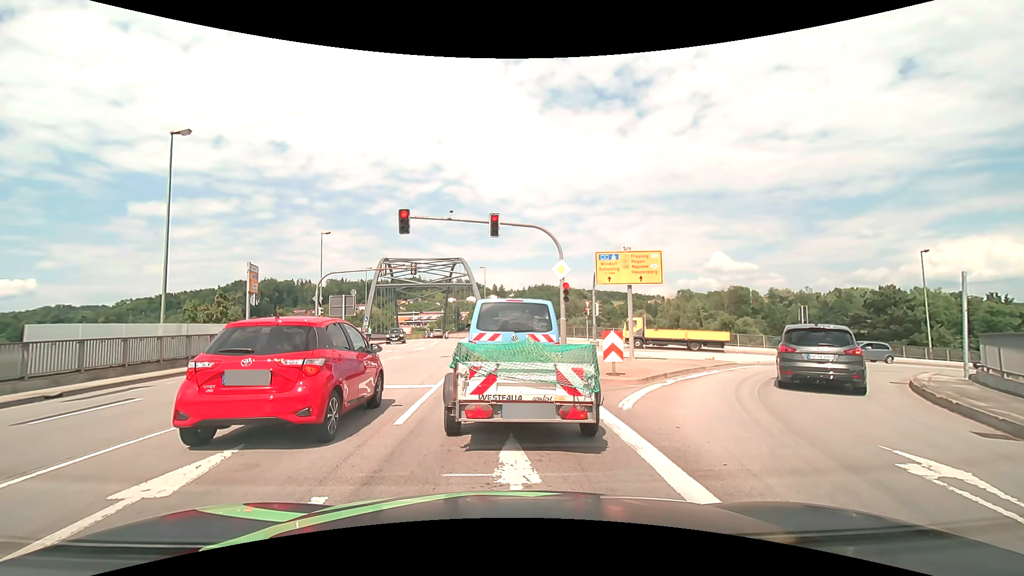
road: primary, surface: asphalt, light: Day
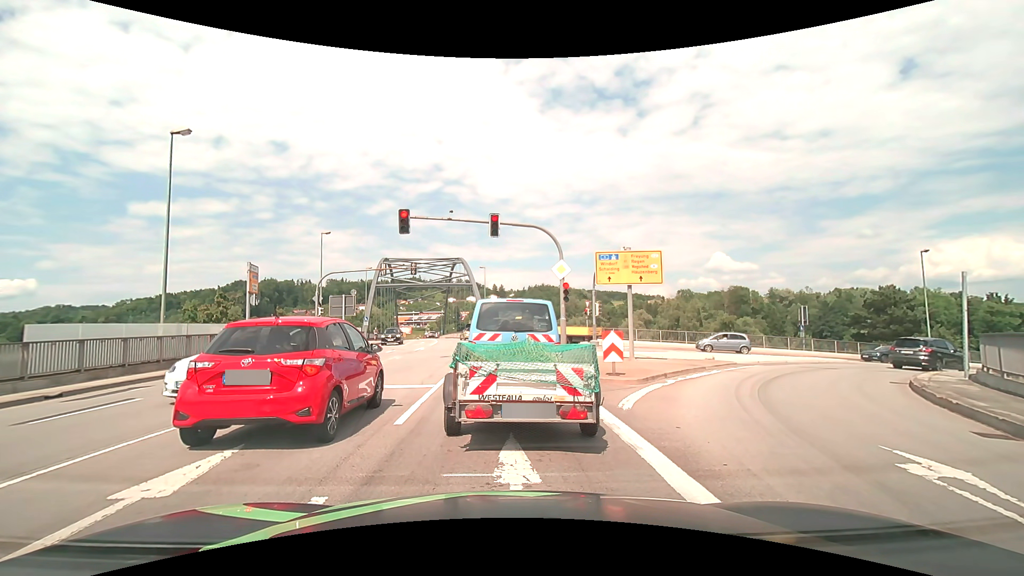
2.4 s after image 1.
(0.0, 0.0) m; 0°
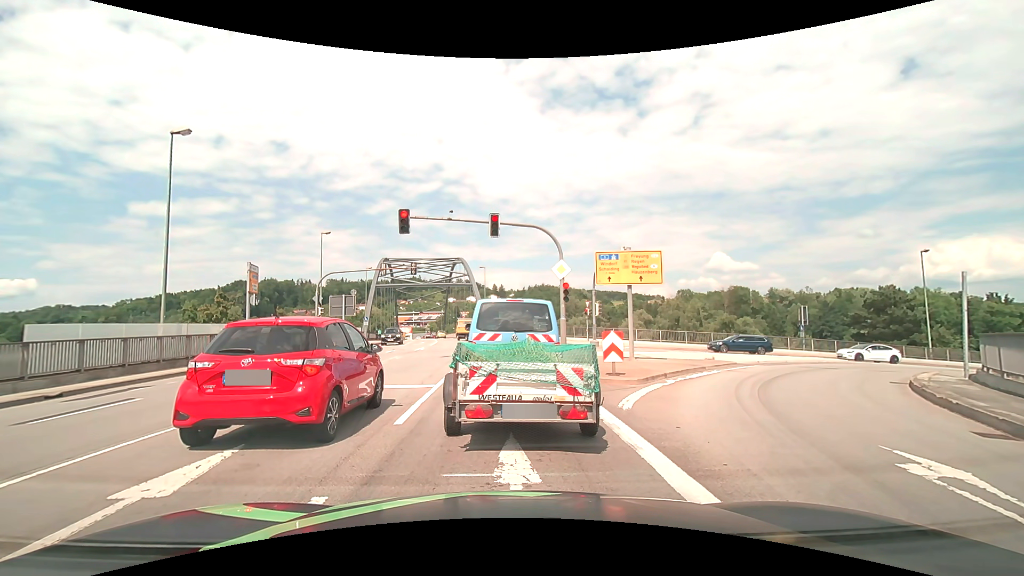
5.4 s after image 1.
(0.0, 0.0) m; 0°
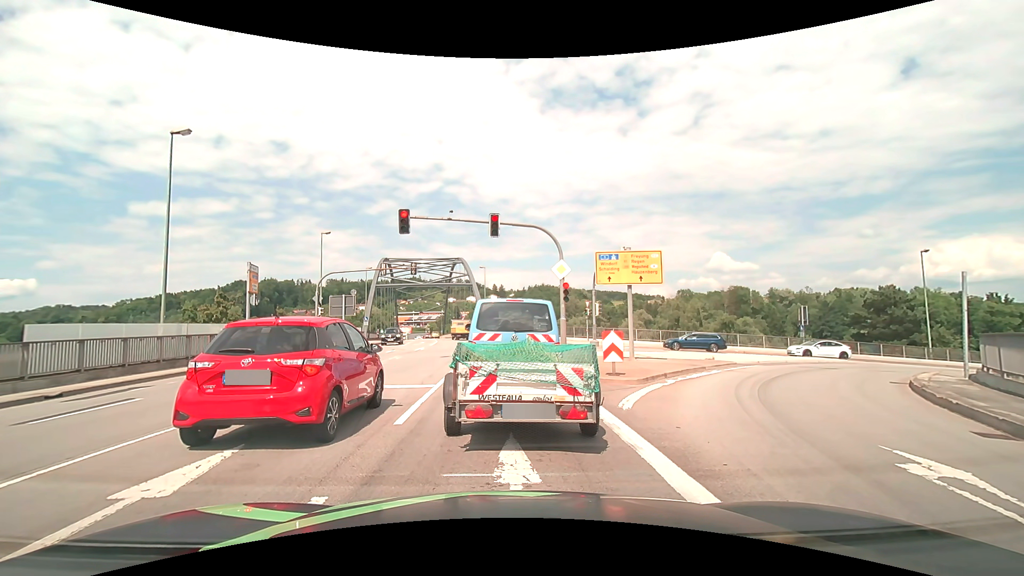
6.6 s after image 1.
(0.0, 0.0) m; 0°
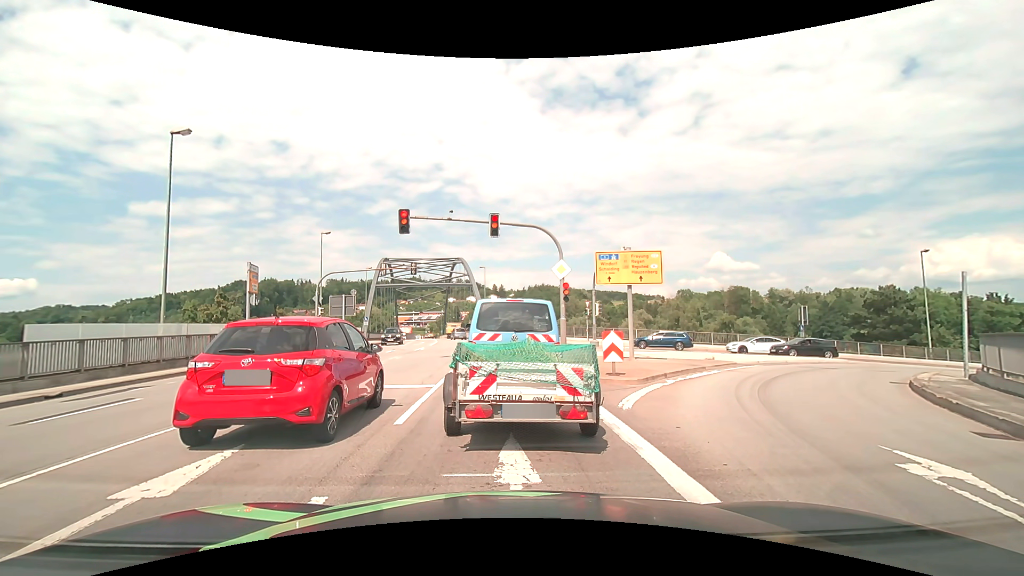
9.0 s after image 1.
(0.0, 0.0) m; 0°
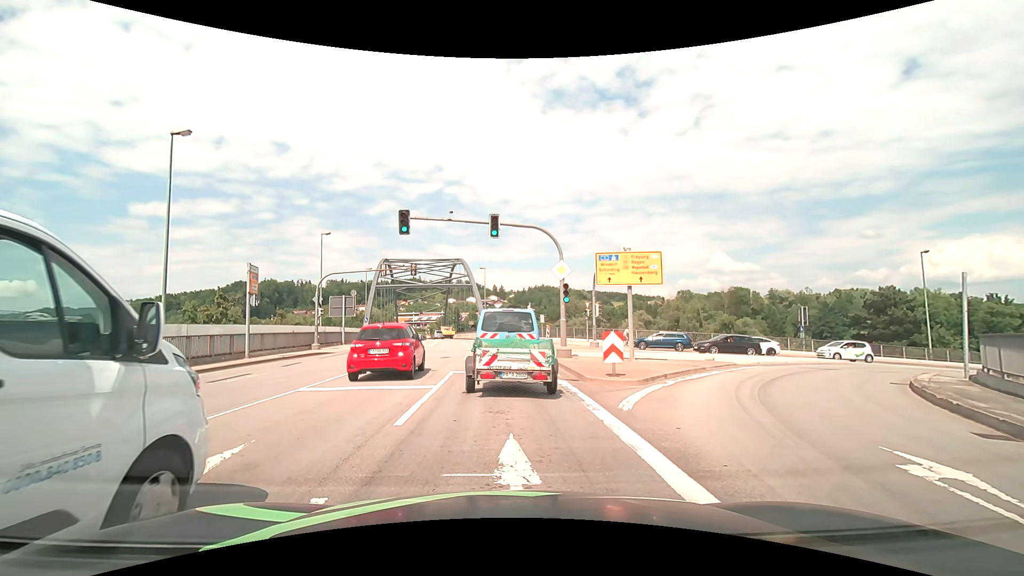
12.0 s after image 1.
(0.0, 0.0) m; 0°
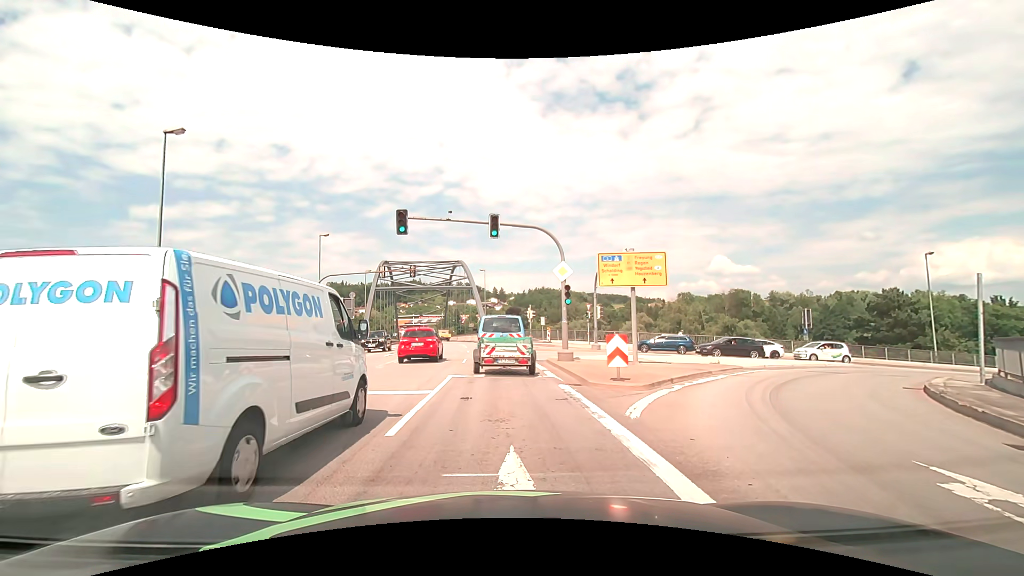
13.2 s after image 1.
(0.0, +0.5) m; 0°
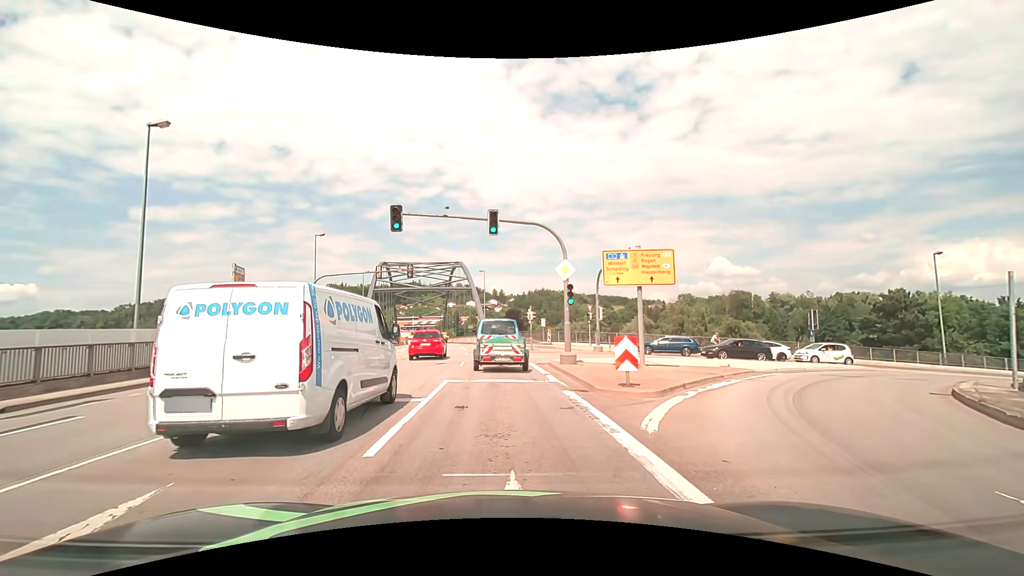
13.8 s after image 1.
(0.0, +1.1) m; -2°
(0, +10) (0, +20) (0, +30) (-1, +40) (-2, +50) (-3, +60) (-5, +70) (-6, +80) (-8, +90) (-9, +99) m
